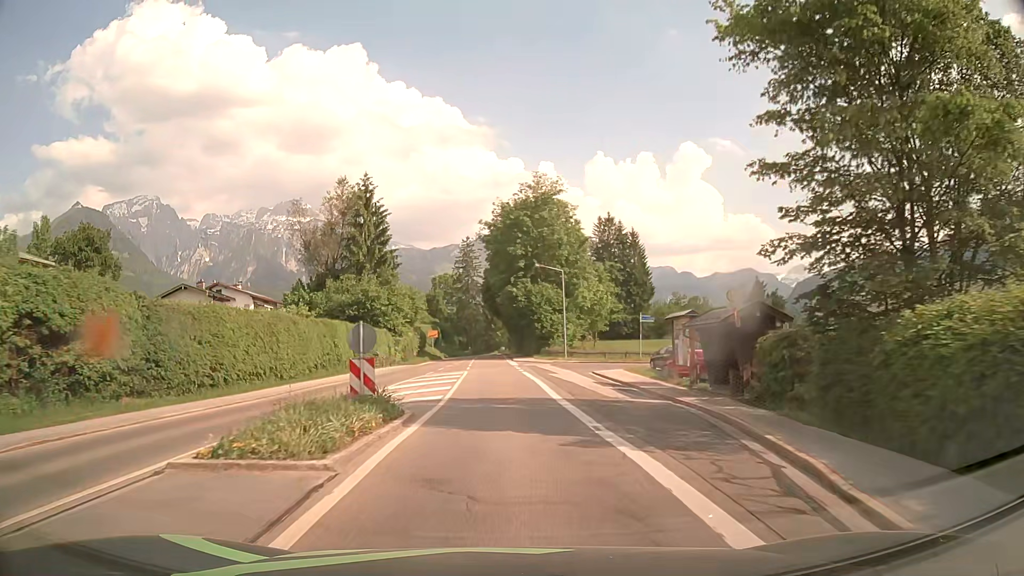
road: secondary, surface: asphalt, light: Day
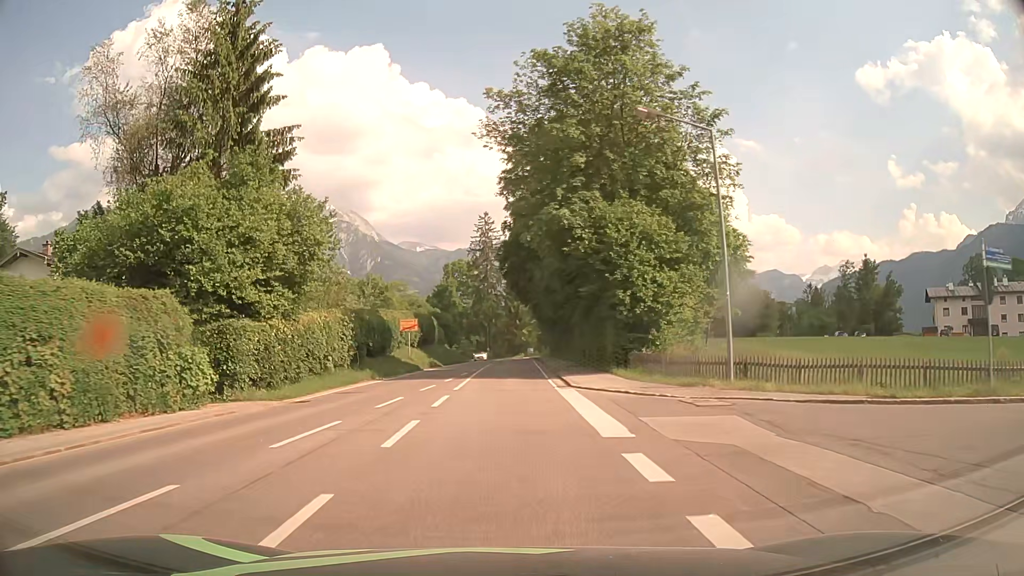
(-0.6, +37.9) m; -2°
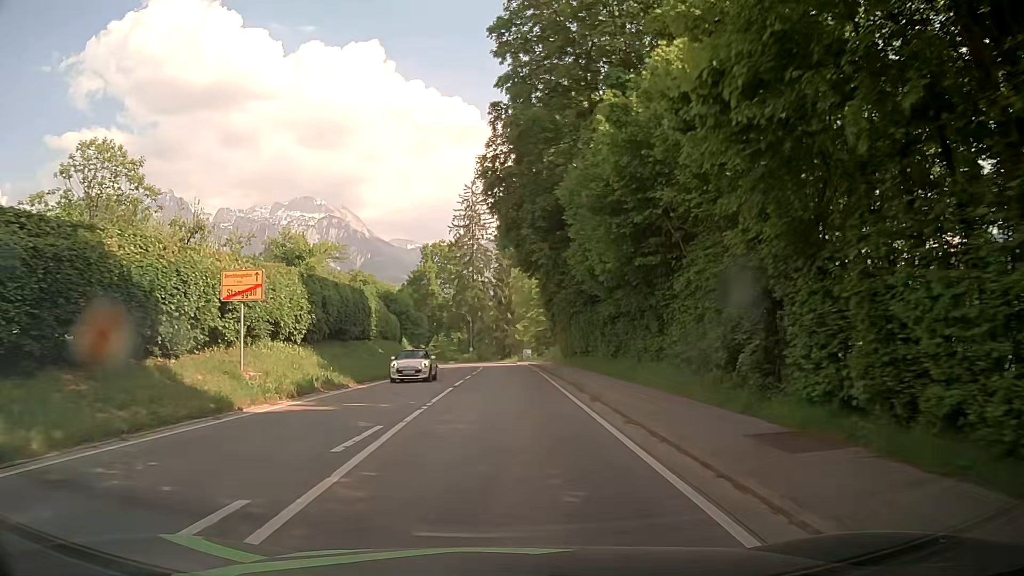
(+0.1, +30.3) m; +1°
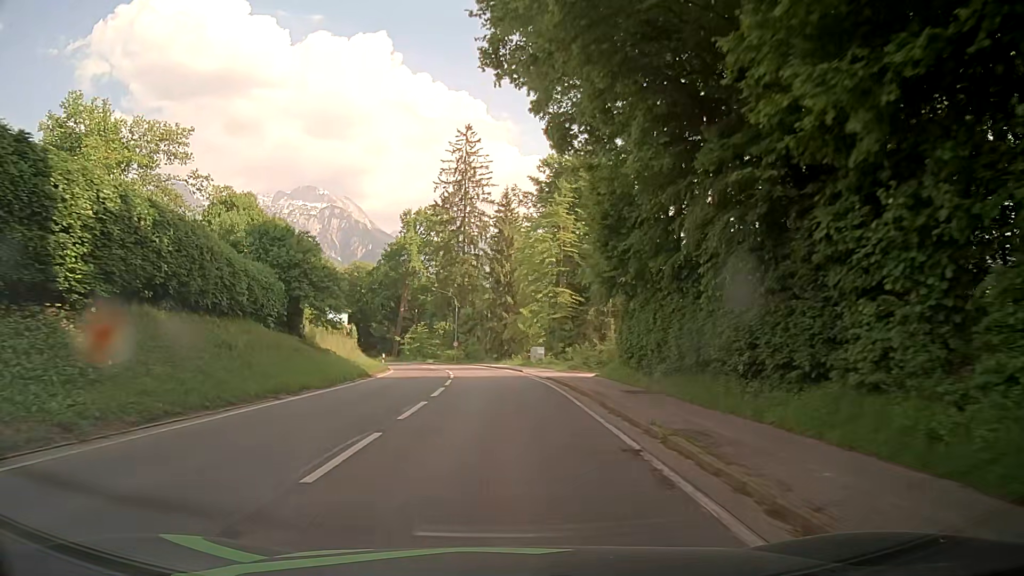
(+0.2, +30.8) m; 0°
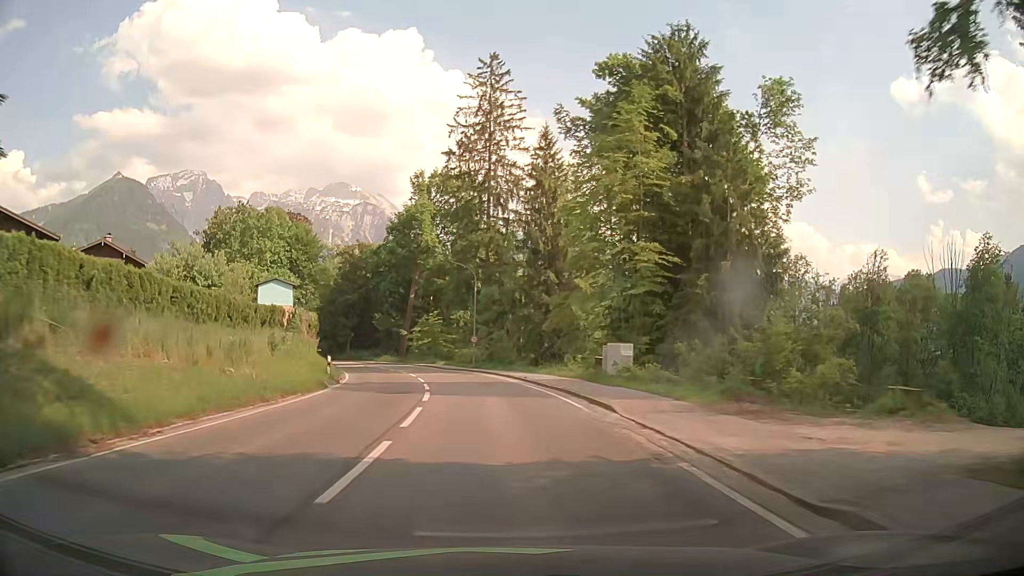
(-0.4, +25.1) m; -2°
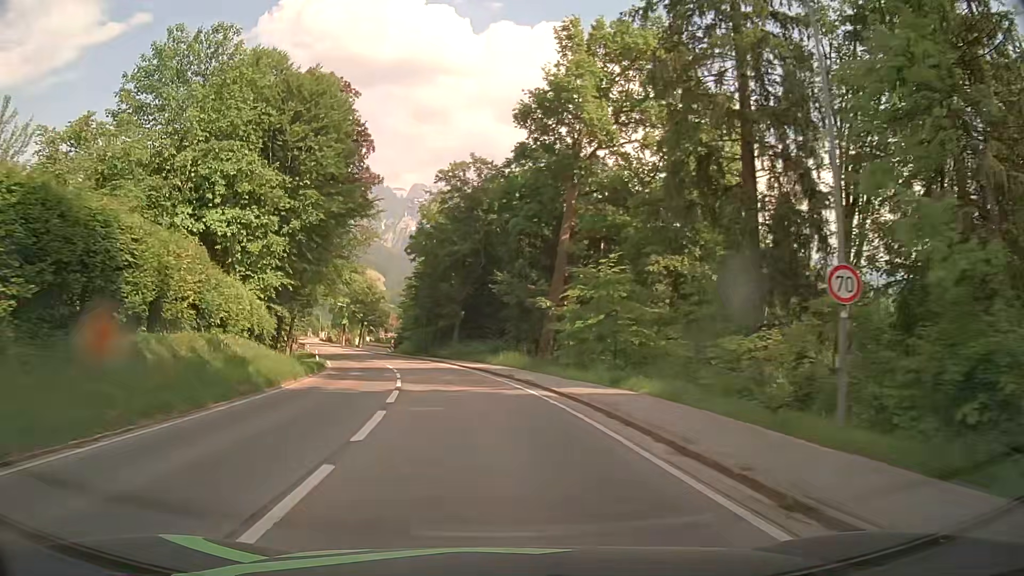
(-5.1, +44.0) m; -14°
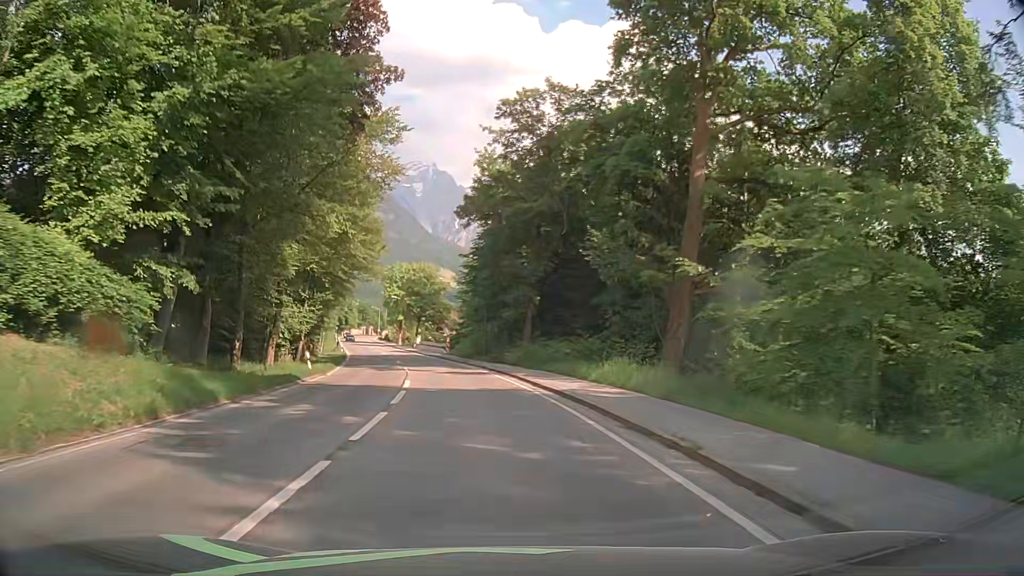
(-1.0, +18.1) m; -6°
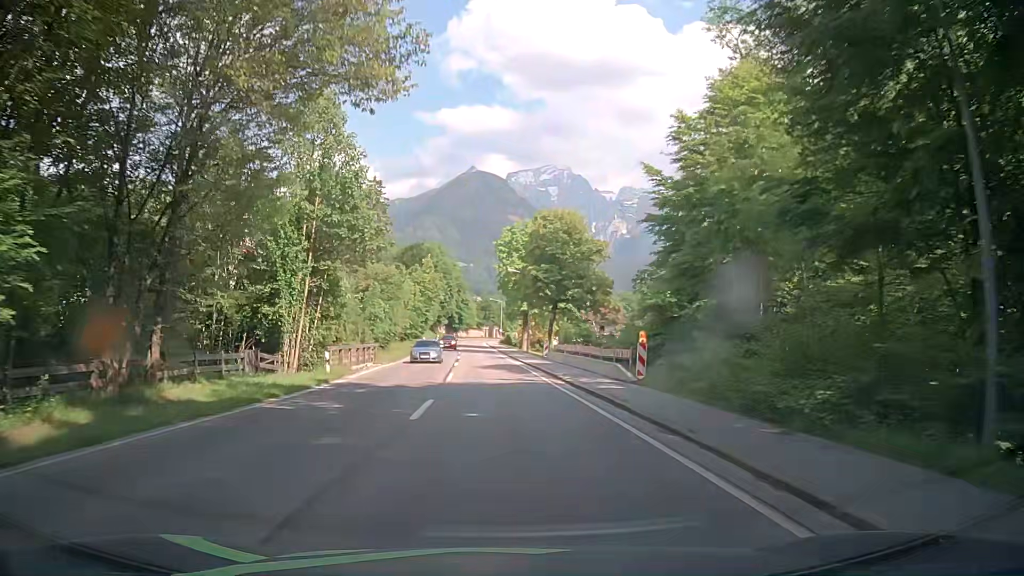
(-5.3, +45.4) m; -12°
(0, +10) (0, +20) (-1, +30) (-1, +40) (-2, +50) (-3, +60) (-3, +70) (-4, +80) (-5, +90) (-5, +100) m
